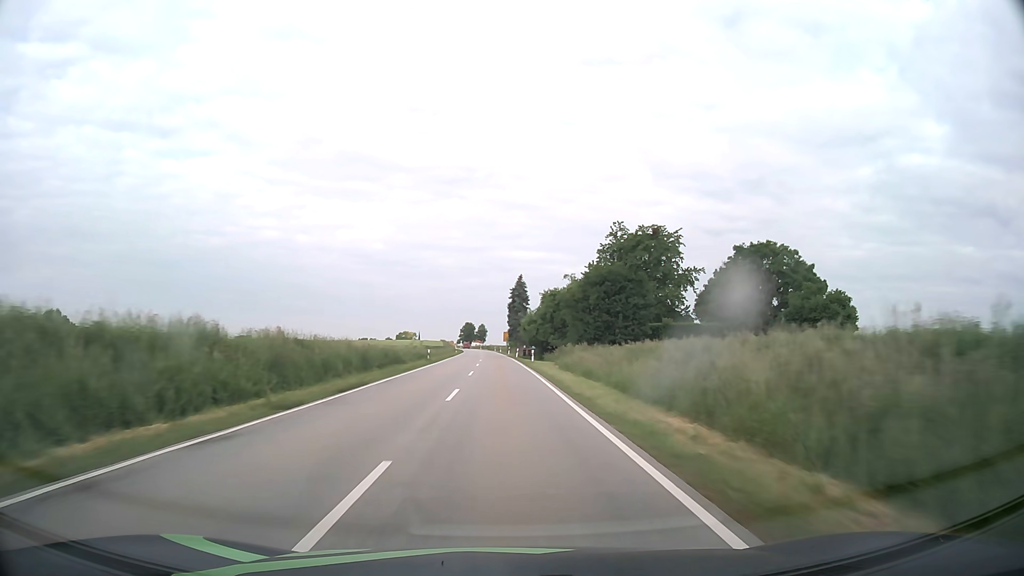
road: secondary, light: Day
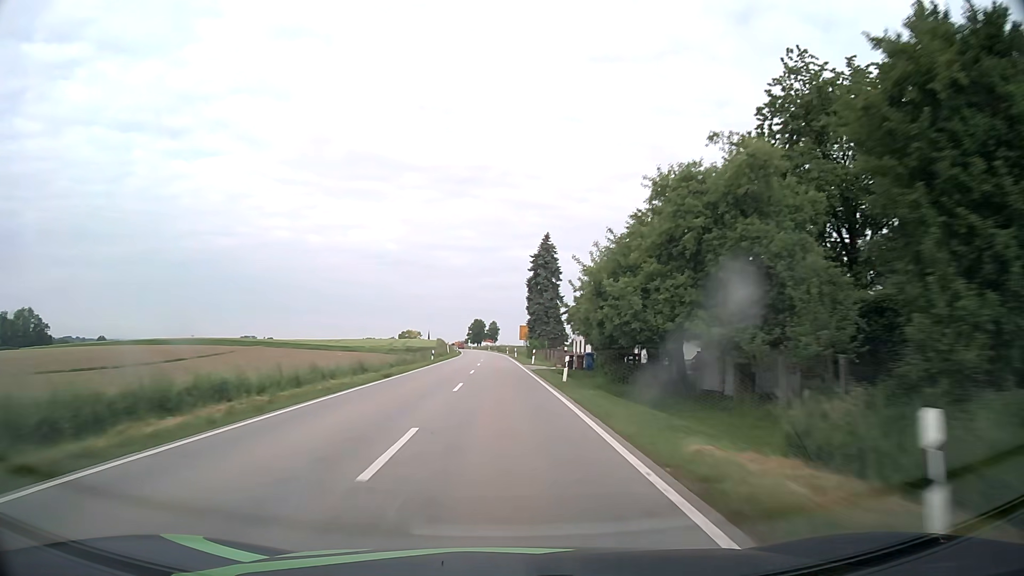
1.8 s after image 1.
(-0.6, +47.4) m; -1°
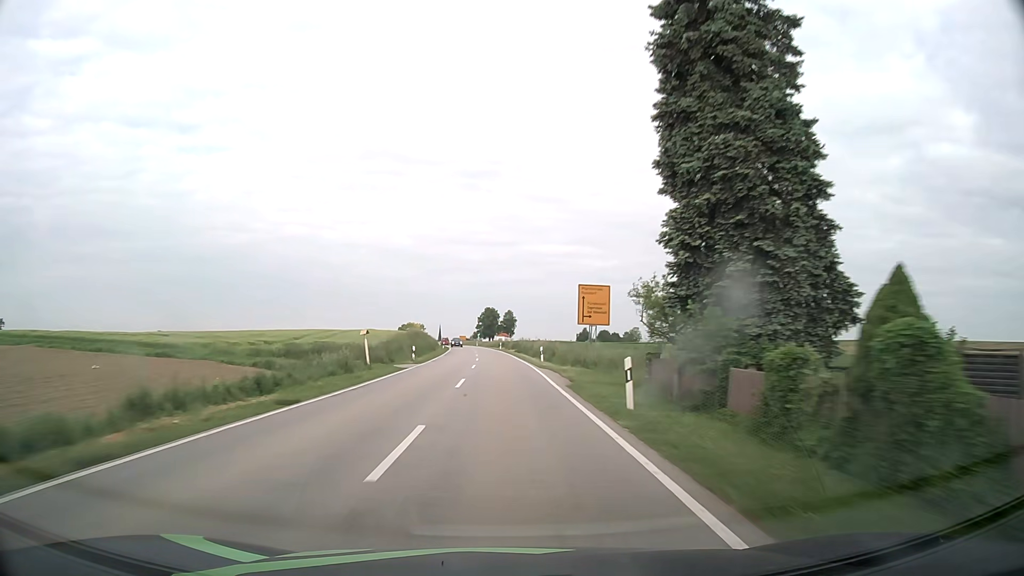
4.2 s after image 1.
(-0.7, +62.9) m; -1°
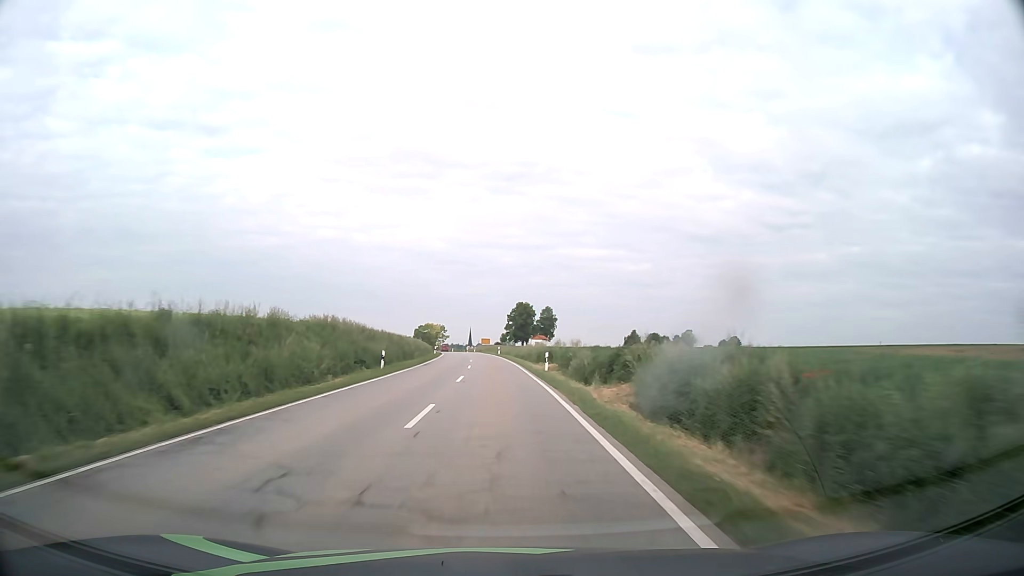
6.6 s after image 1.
(-0.8, +58.4) m; -3°
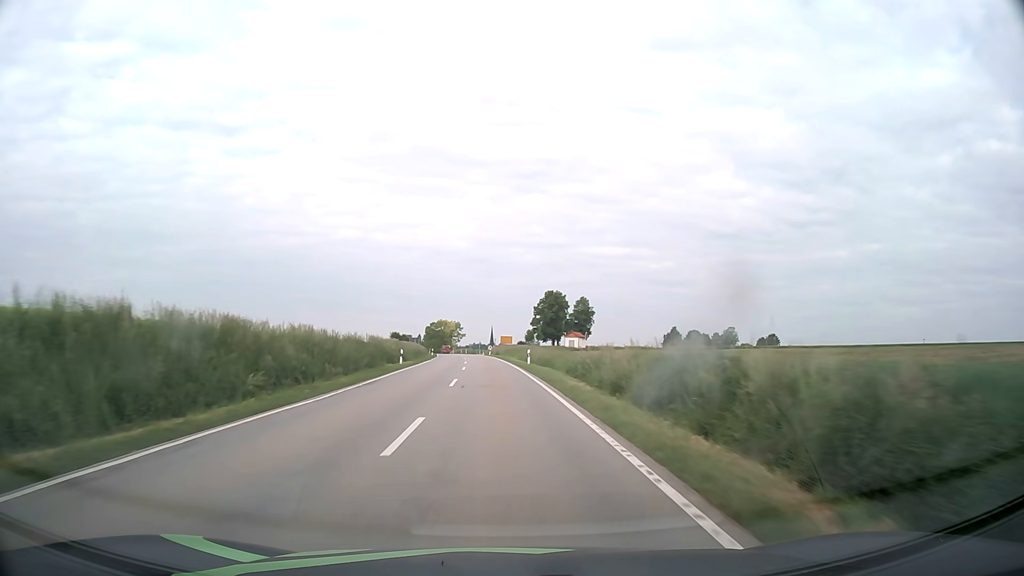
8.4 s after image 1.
(-0.8, +40.3) m; -2°
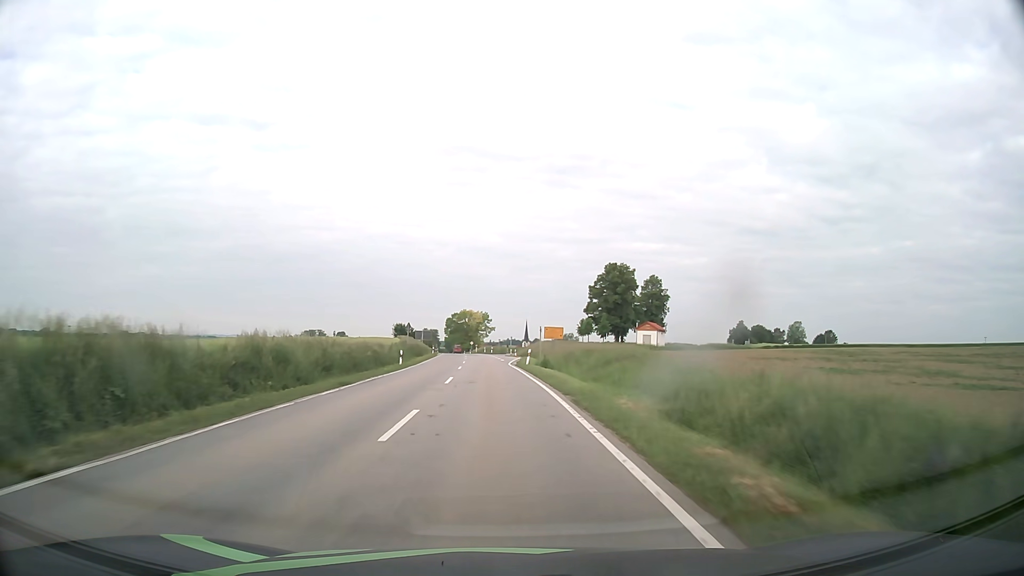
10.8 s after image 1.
(-1.3, +48.7) m; -3°
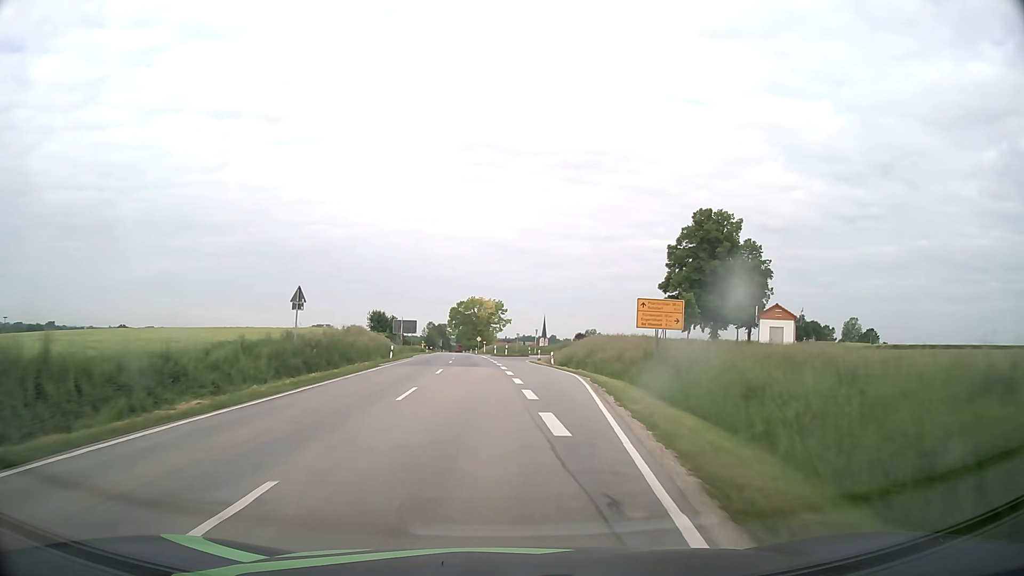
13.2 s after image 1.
(-0.8, +44.1) m; -1°
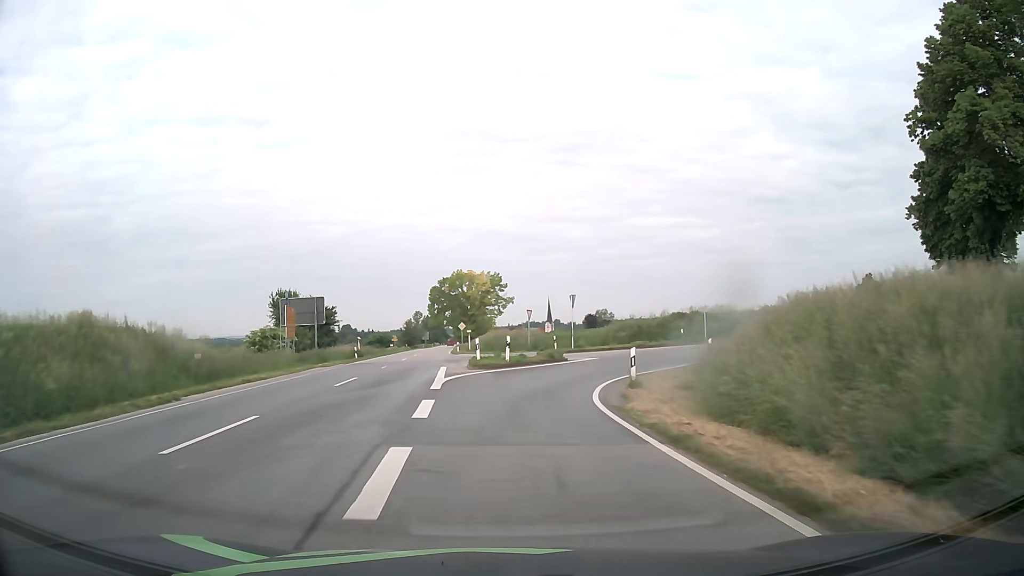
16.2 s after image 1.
(+0.2, +45.6) m; 0°
